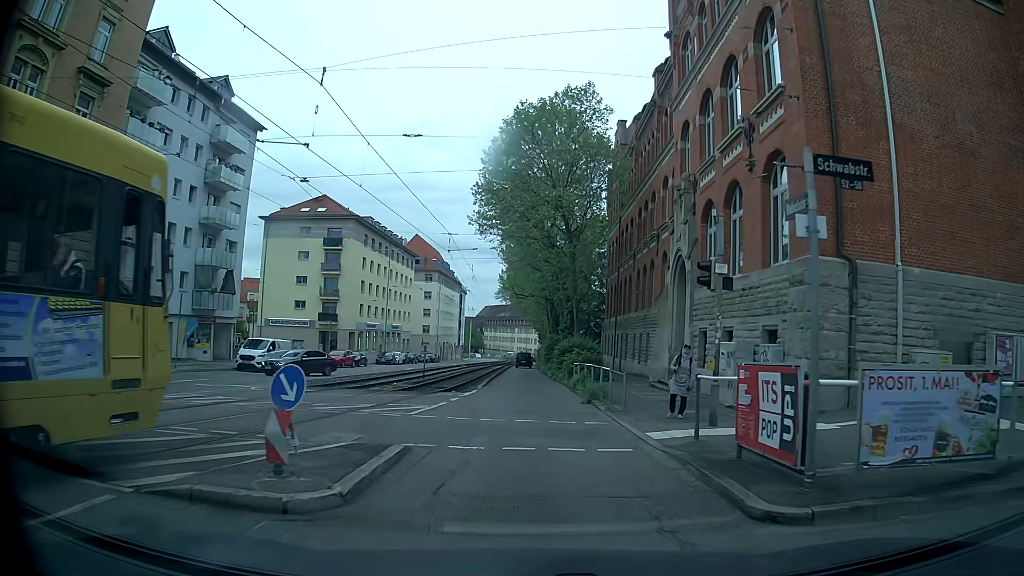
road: tertiary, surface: asphalt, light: Day
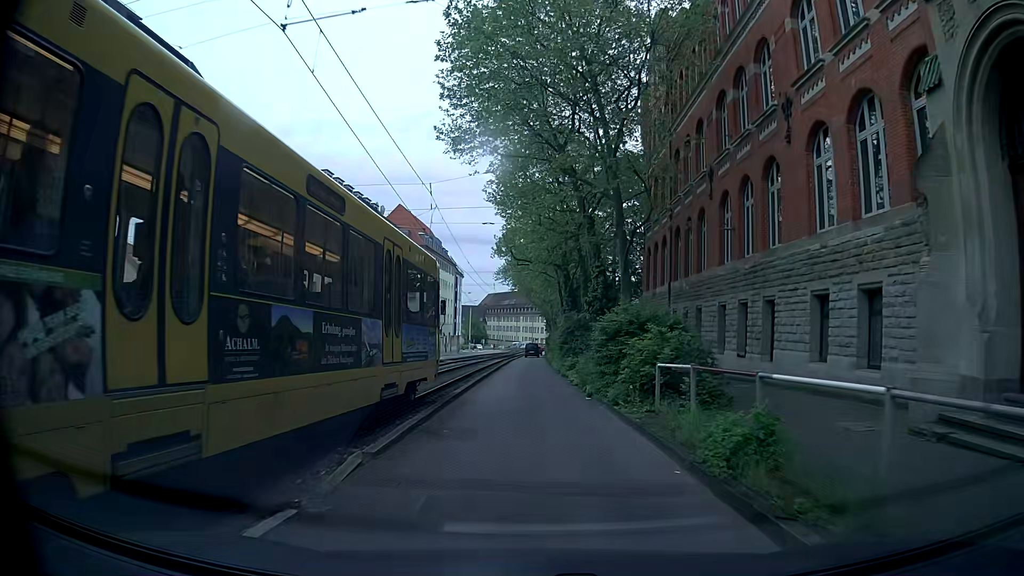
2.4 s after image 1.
(-0.2, +20.4) m; -1°
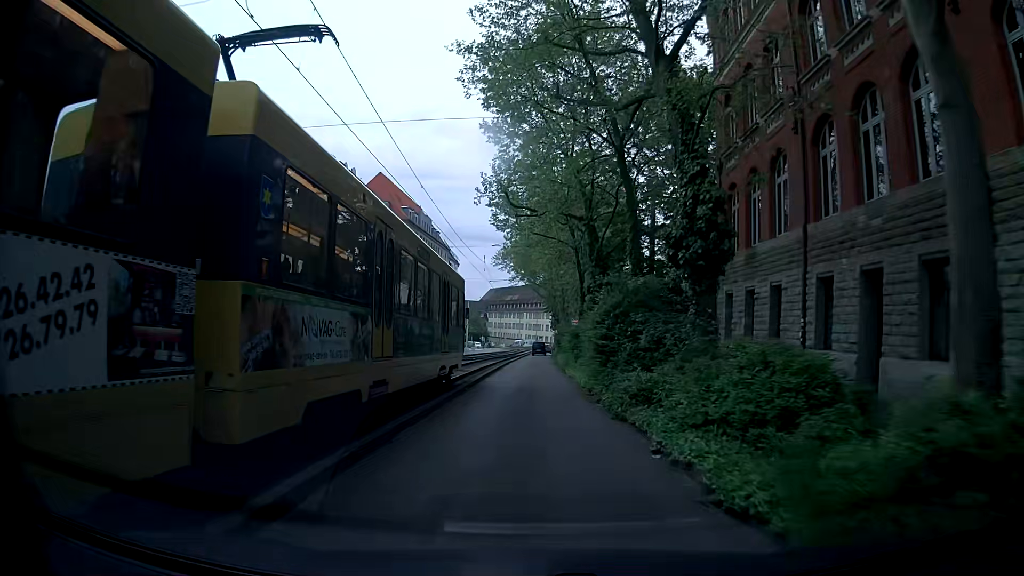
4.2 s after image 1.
(-0.1, +18.2) m; 0°
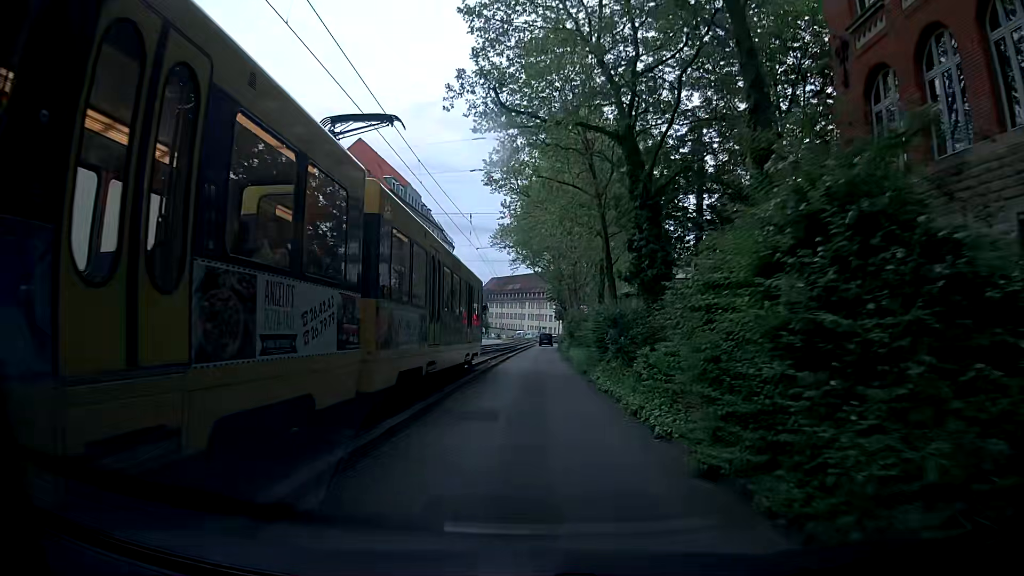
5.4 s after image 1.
(-0.1, +12.3) m; 0°
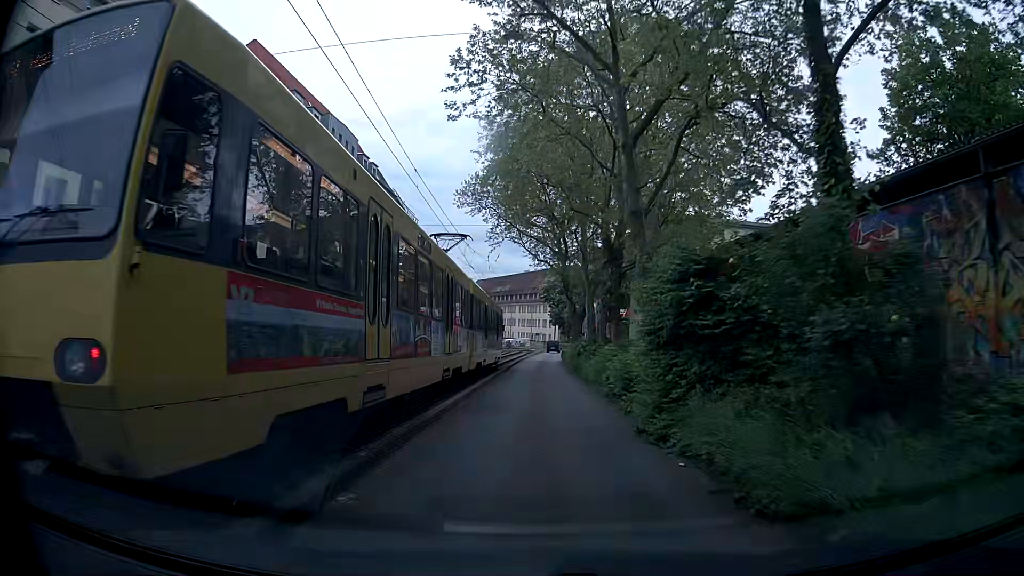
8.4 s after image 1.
(-0.3, +30.0) m; 0°
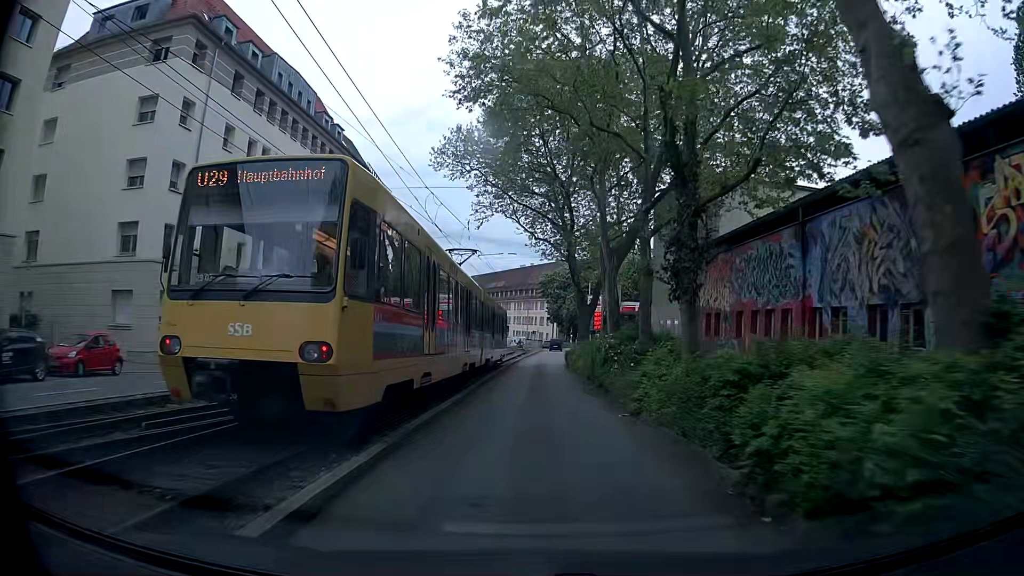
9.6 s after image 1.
(+0.1, +12.1) m; 0°
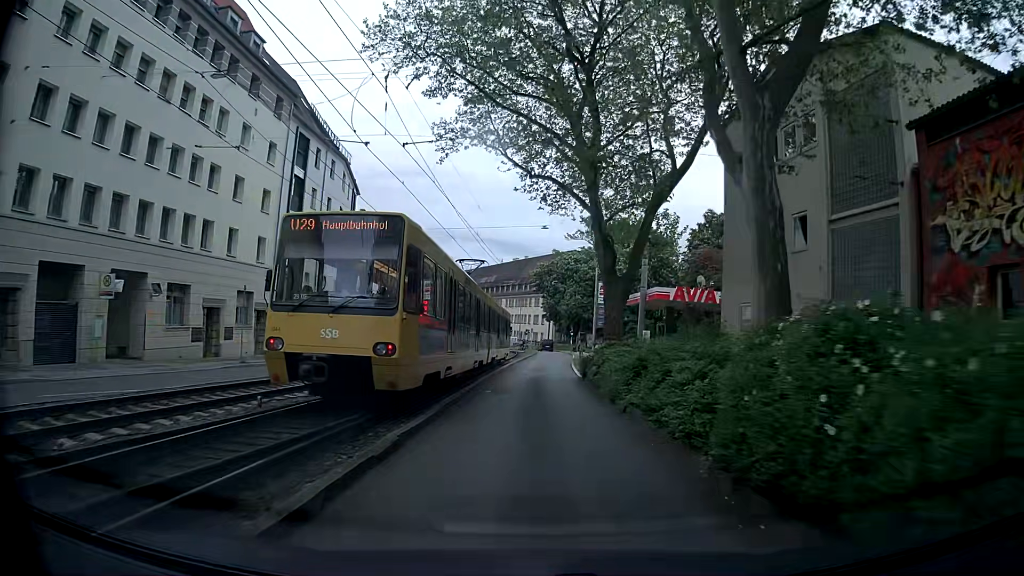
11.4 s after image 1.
(+0.3, +18.5) m; +1°
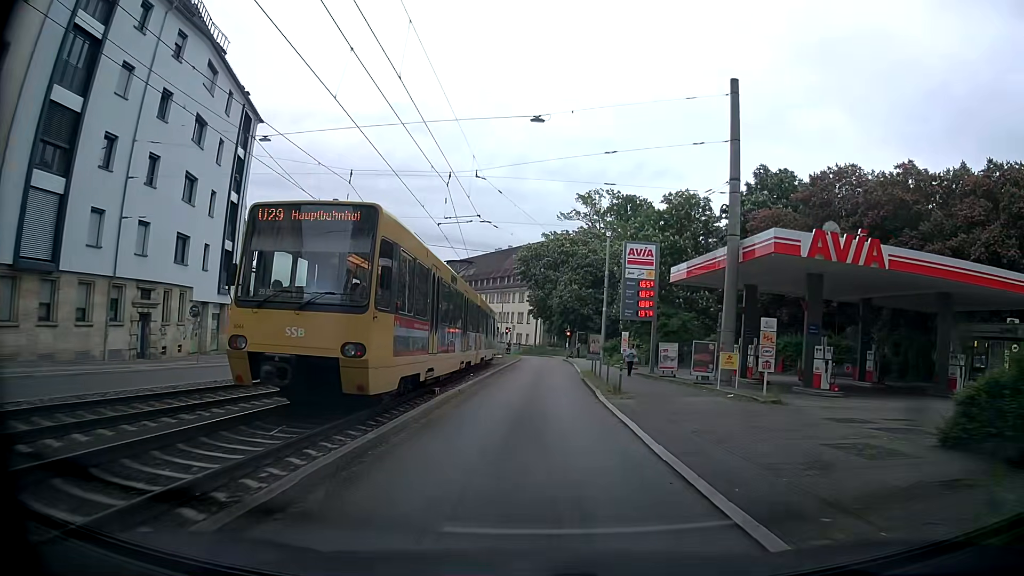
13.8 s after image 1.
(+0.5, +24.7) m; +1°
